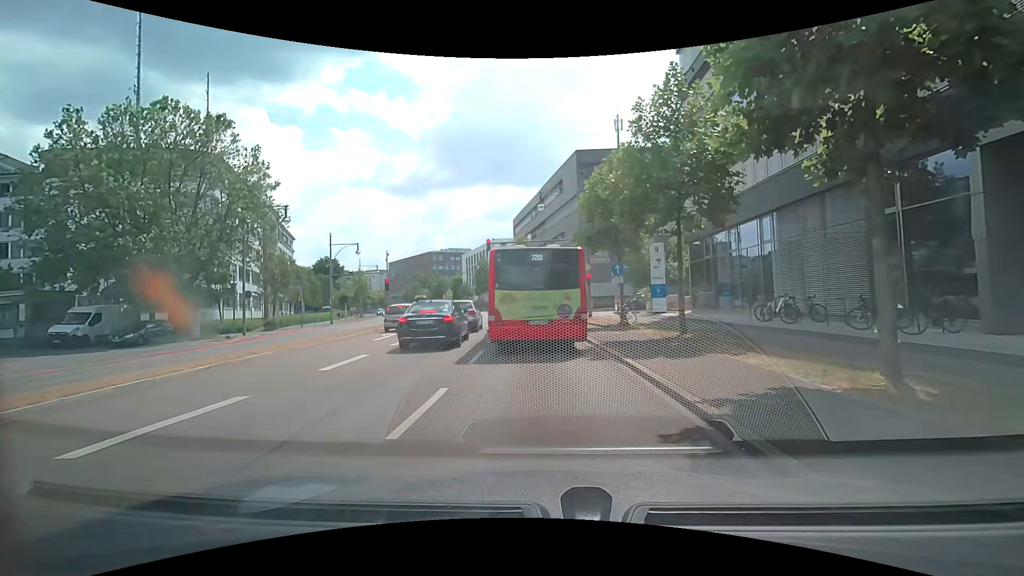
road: primary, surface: asphalt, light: Day
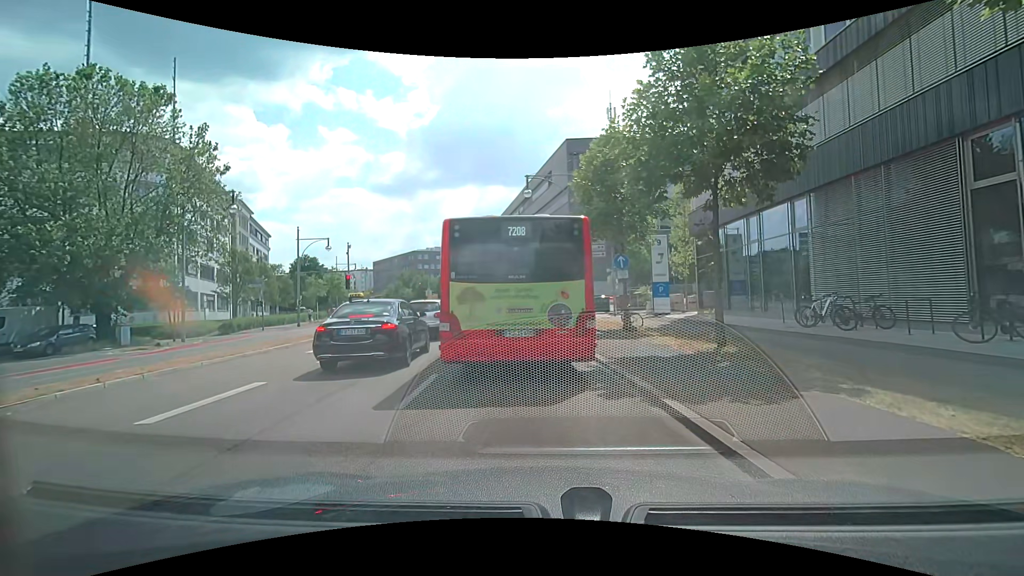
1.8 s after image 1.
(+0.1, +4.3) m; +2°
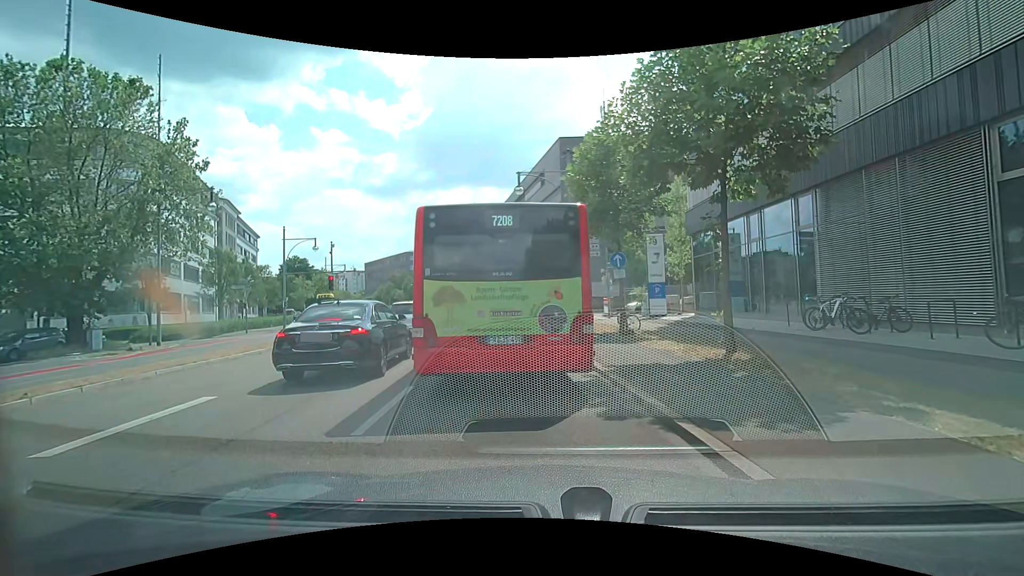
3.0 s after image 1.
(0.0, +1.1) m; 0°
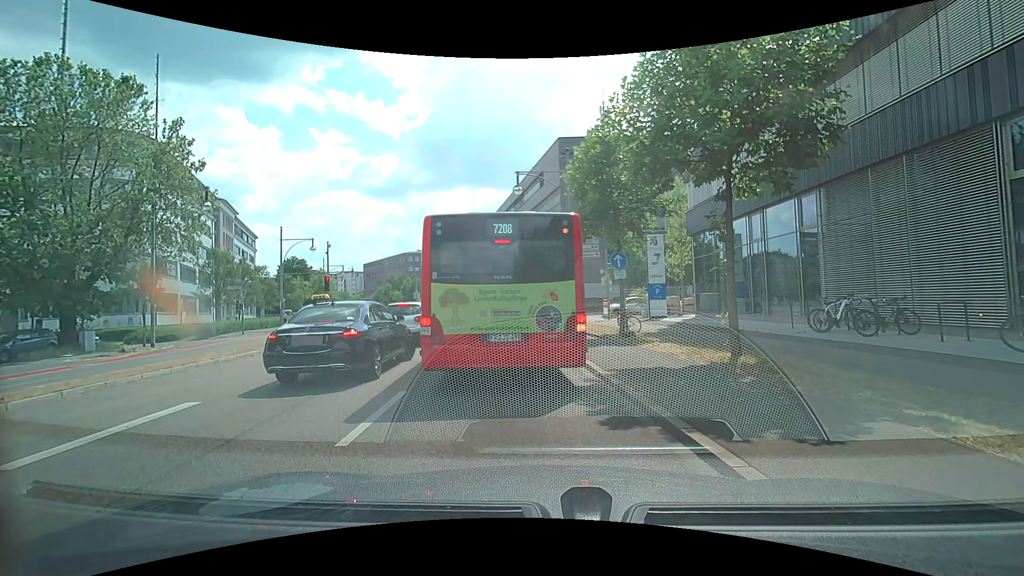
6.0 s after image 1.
(0.0, +0.5) m; 0°
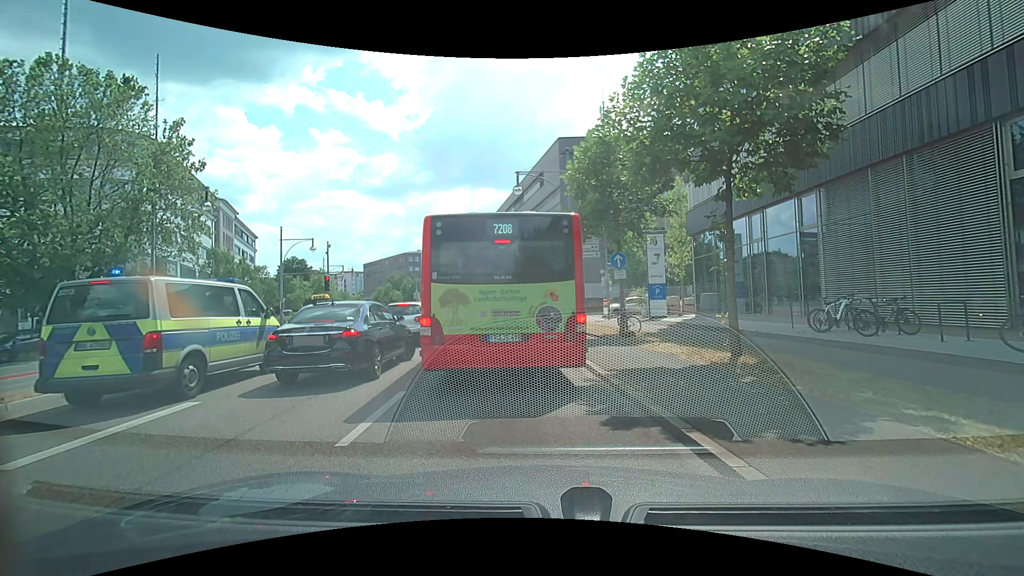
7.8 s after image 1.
(0.0, 0.0) m; 0°
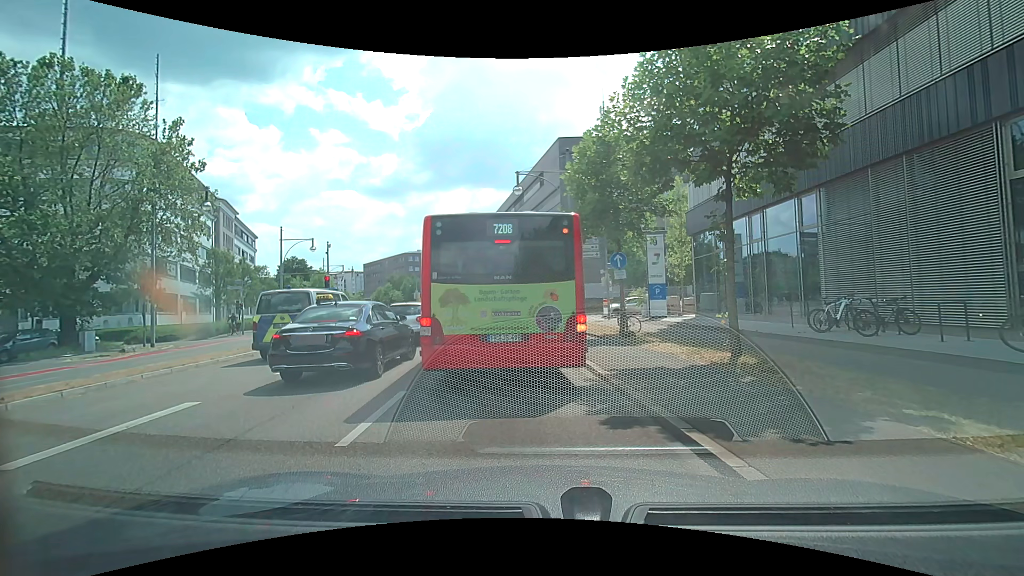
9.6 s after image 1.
(0.0, 0.0) m; 0°
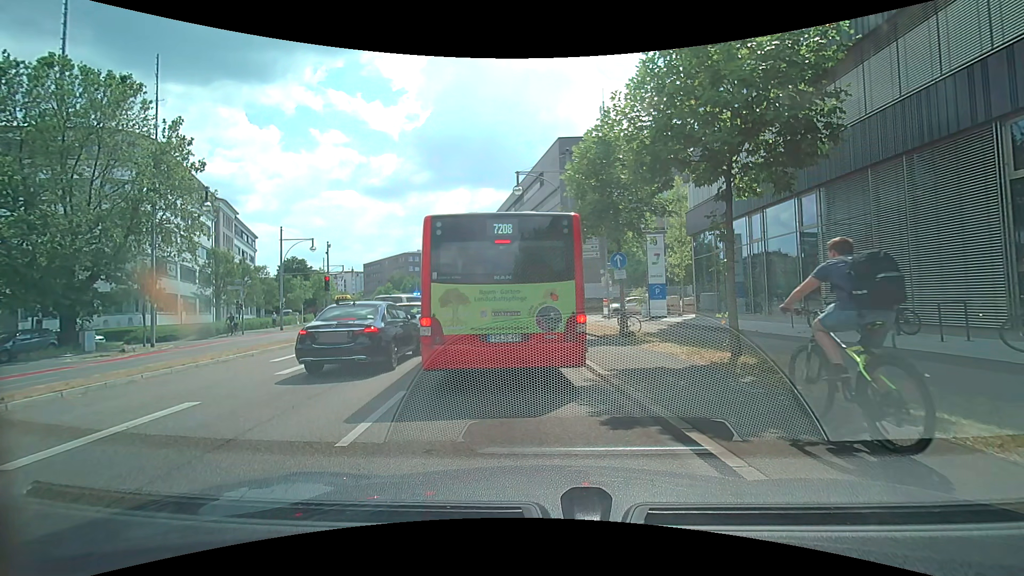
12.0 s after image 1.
(0.0, 0.0) m; 0°
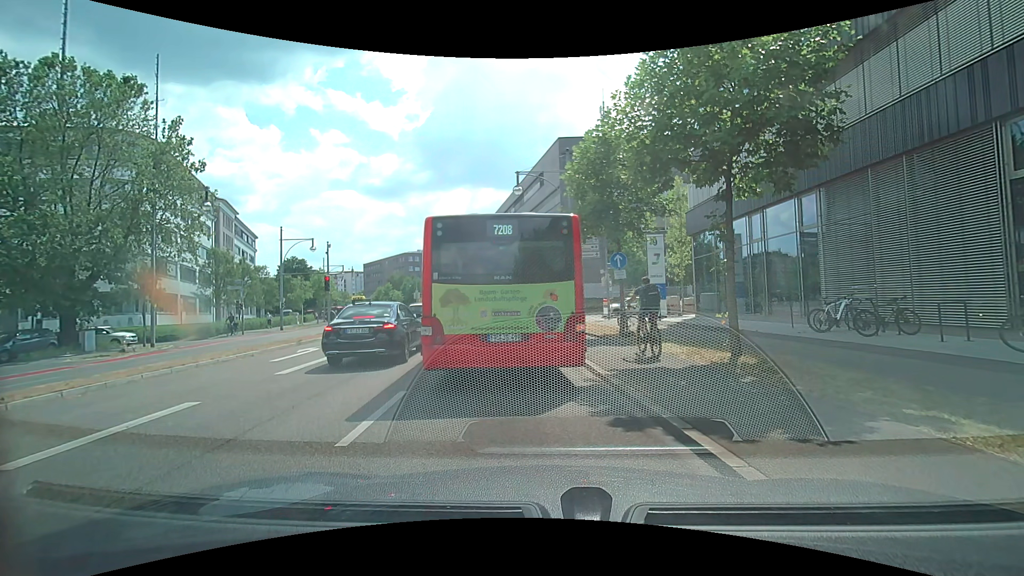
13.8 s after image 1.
(0.0, 0.0) m; 0°
(0, +10) (-1, +20) (-2, +30) (-4, +40) (-5, +50) (-7, +59) (-10, +69) (-13, +79) (-16, +88) (-19, +98) m
